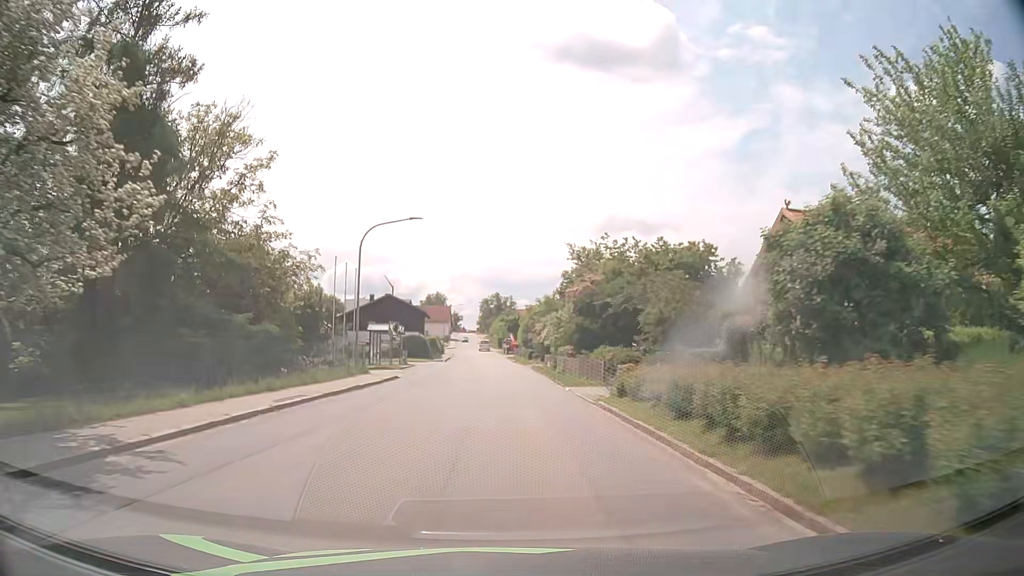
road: tertiary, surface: asphalt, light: Day
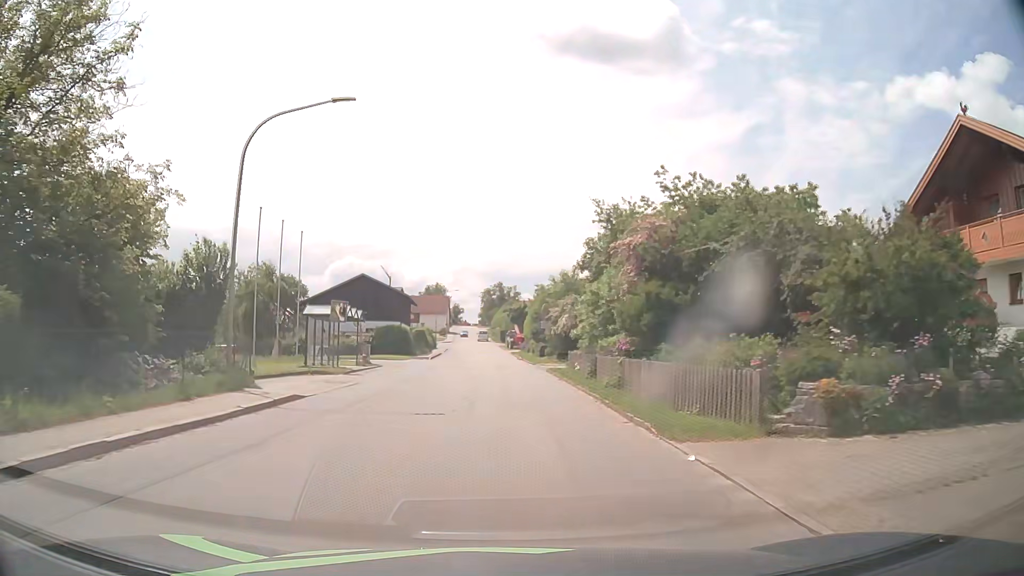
(0.0, +15.4) m; 0°
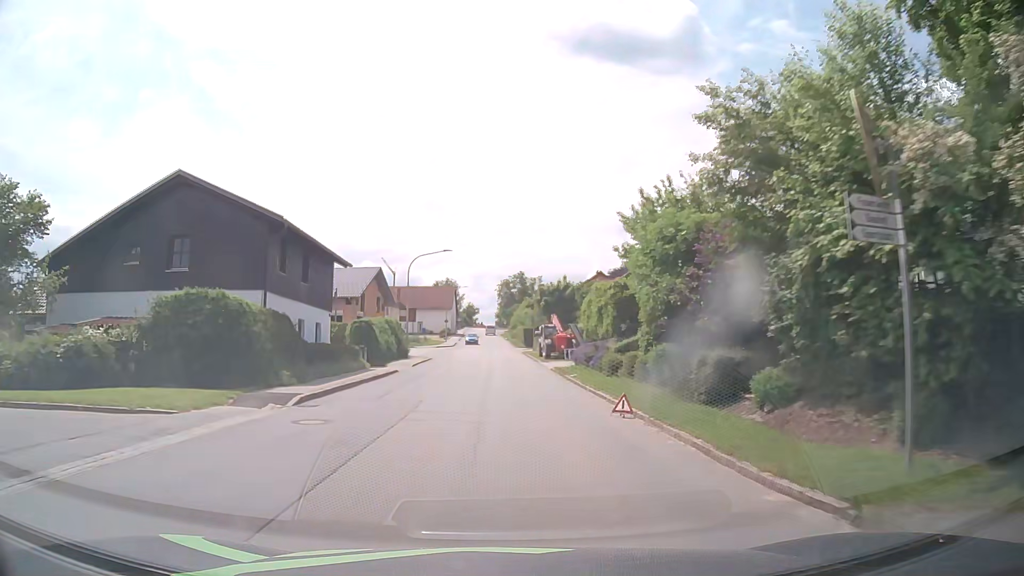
(-0.6, +38.3) m; -2°
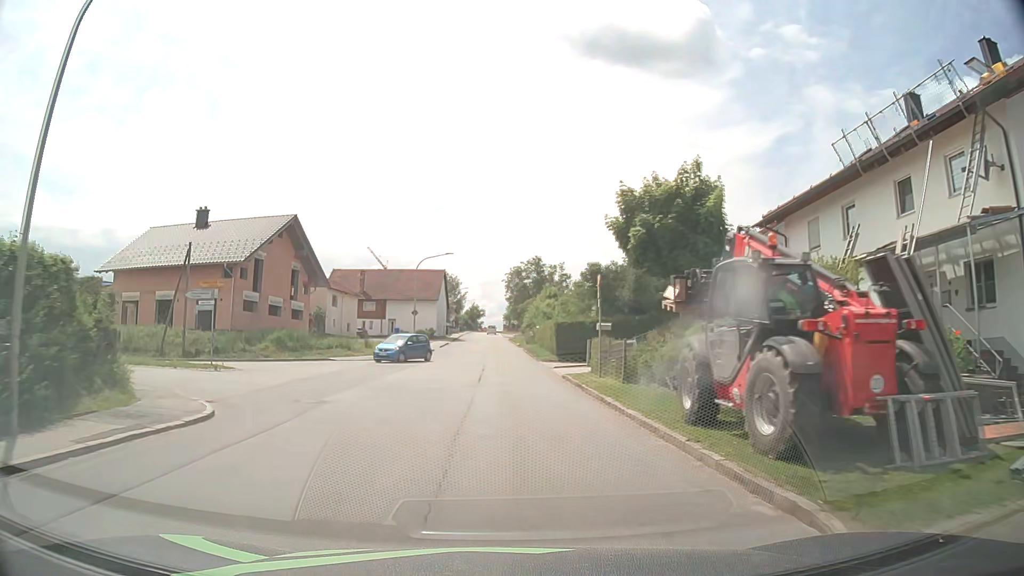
(0.0, +37.9) m; 0°
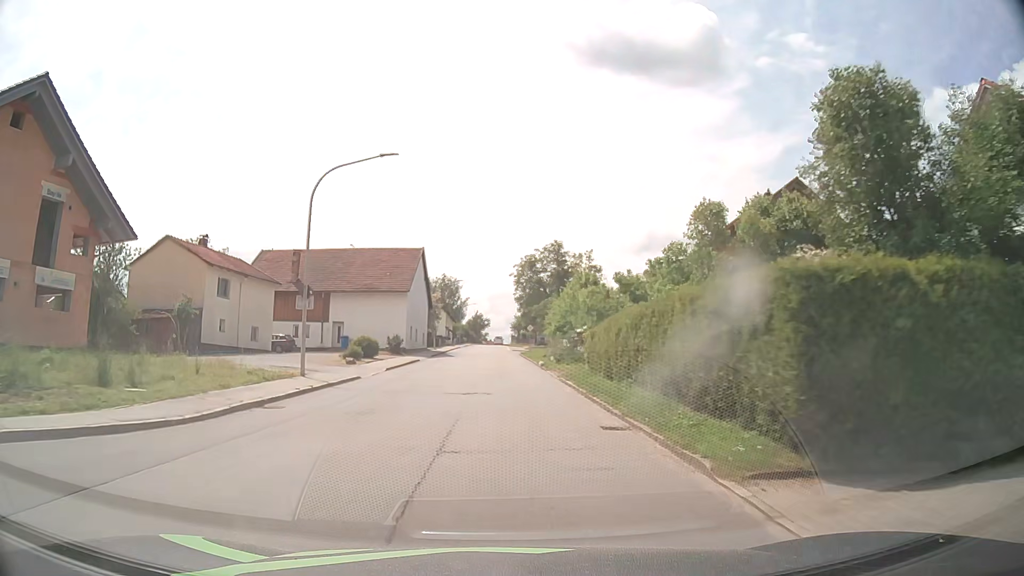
(-0.2, +30.1) m; -1°
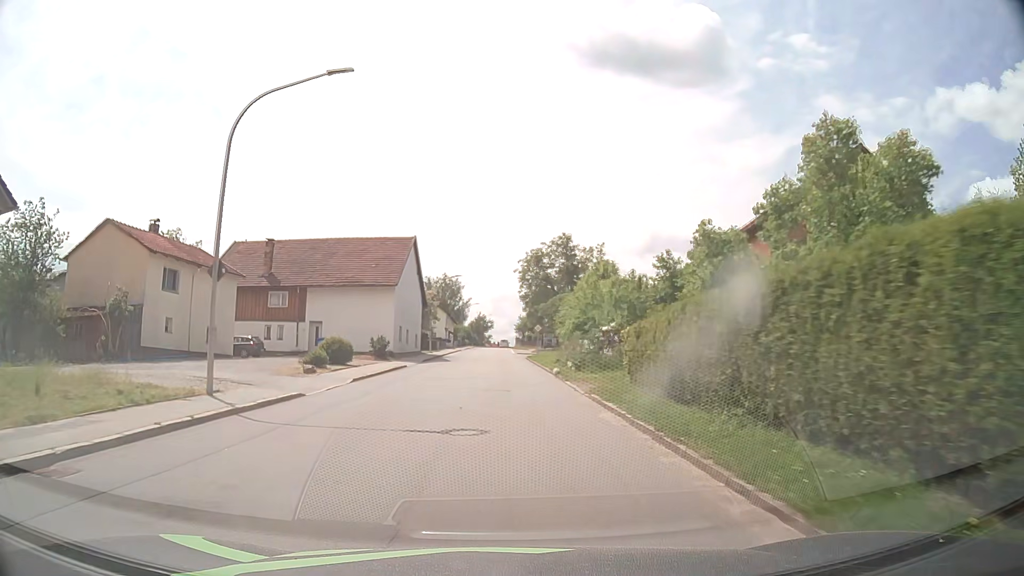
(0.0, +7.5) m; -1°
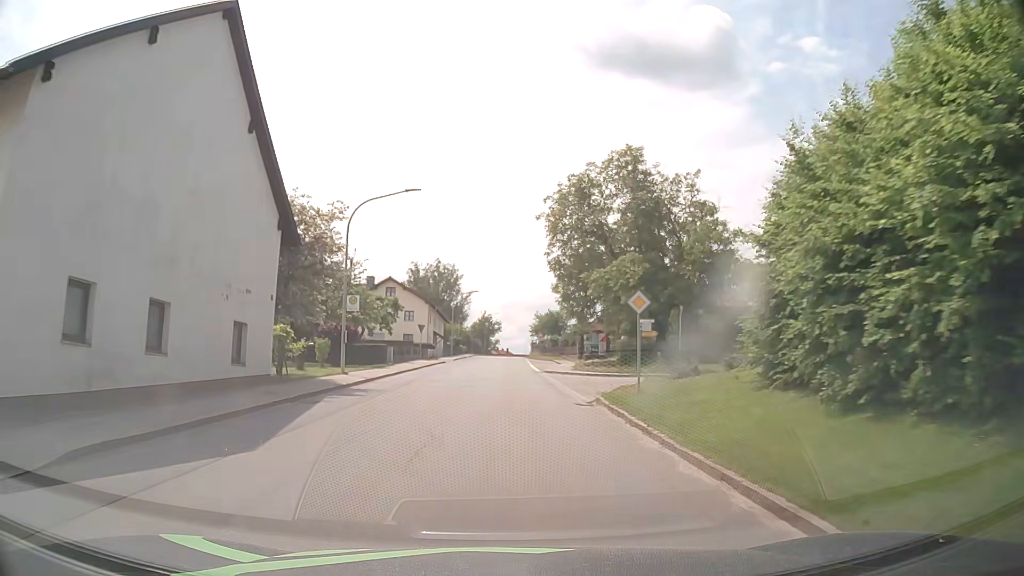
(-0.1, +37.4) m; -1°
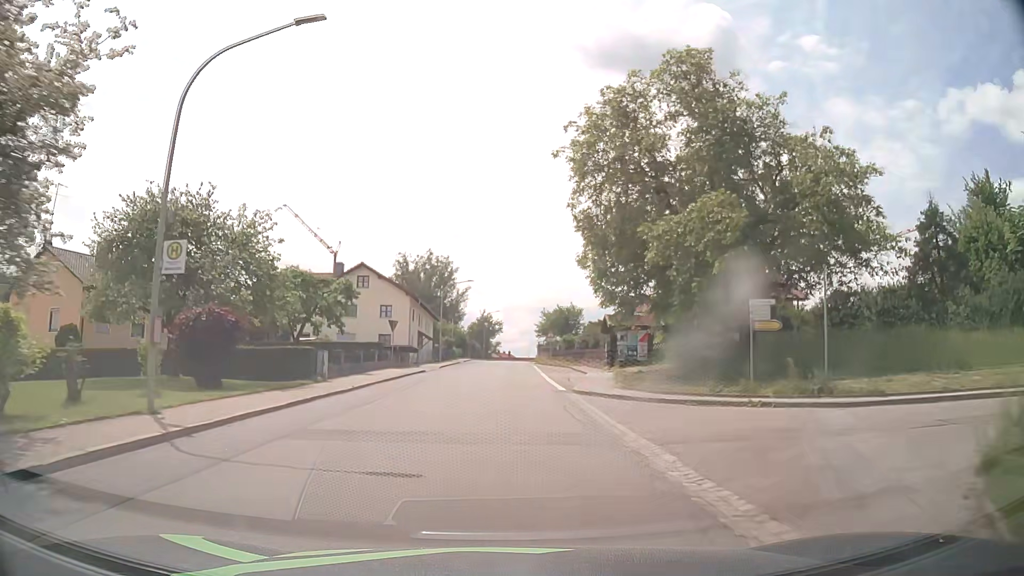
(+0.1, +15.1) m; 0°
(0, +10) (0, +20) (0, +30) (0, +40) (0, +50) (0, +60) (+1, +70) (+1, +80) (+1, +90) (+2, +100) m
